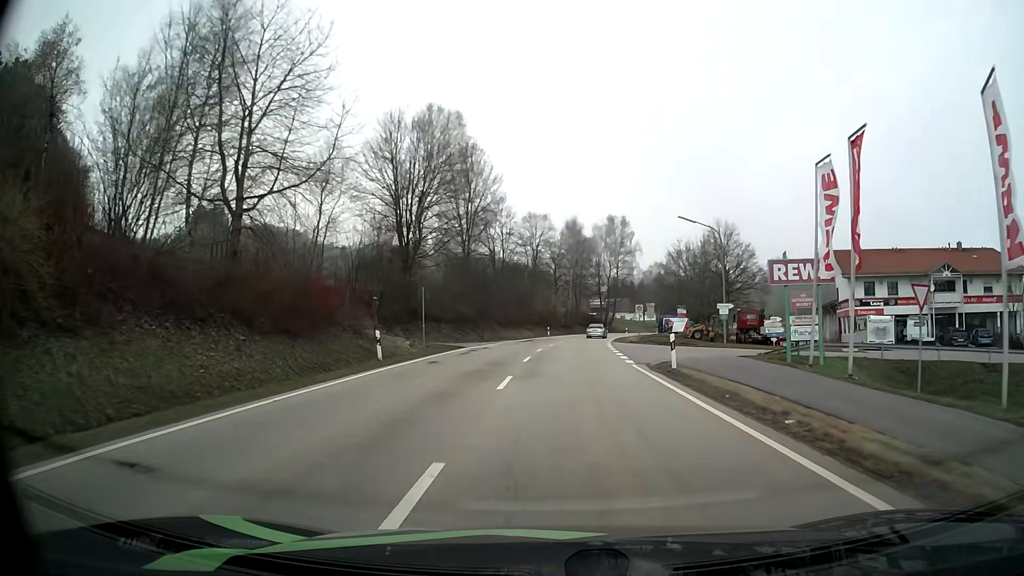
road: secondary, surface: asphalt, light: Day
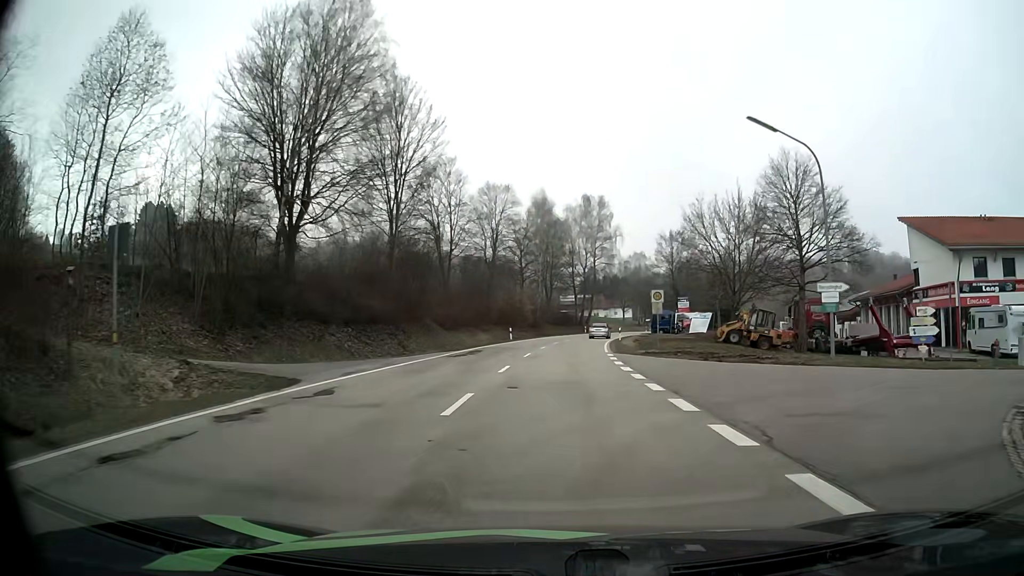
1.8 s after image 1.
(+0.4, +21.4) m; +2°
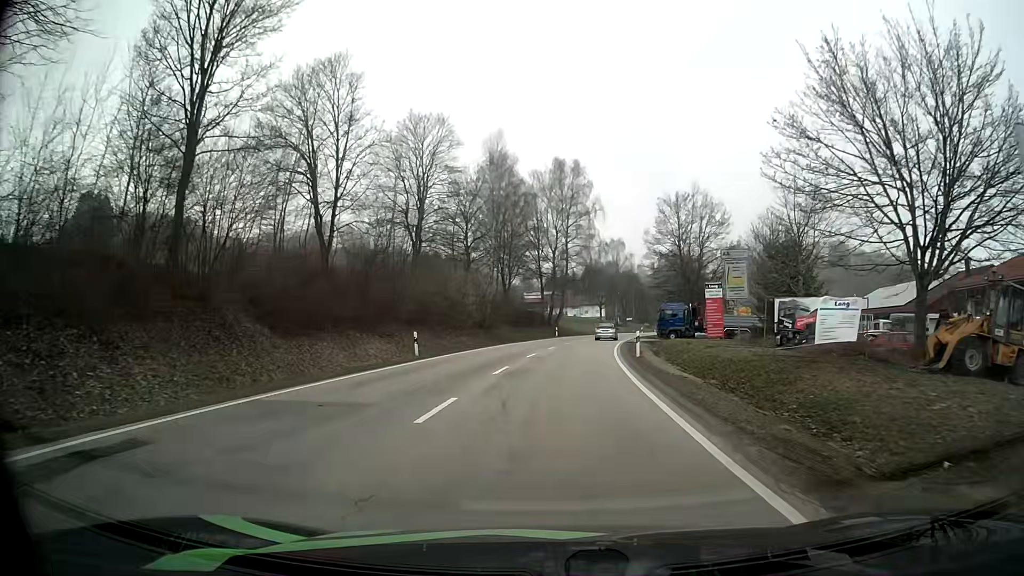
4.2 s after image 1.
(+0.9, +27.7) m; +3°
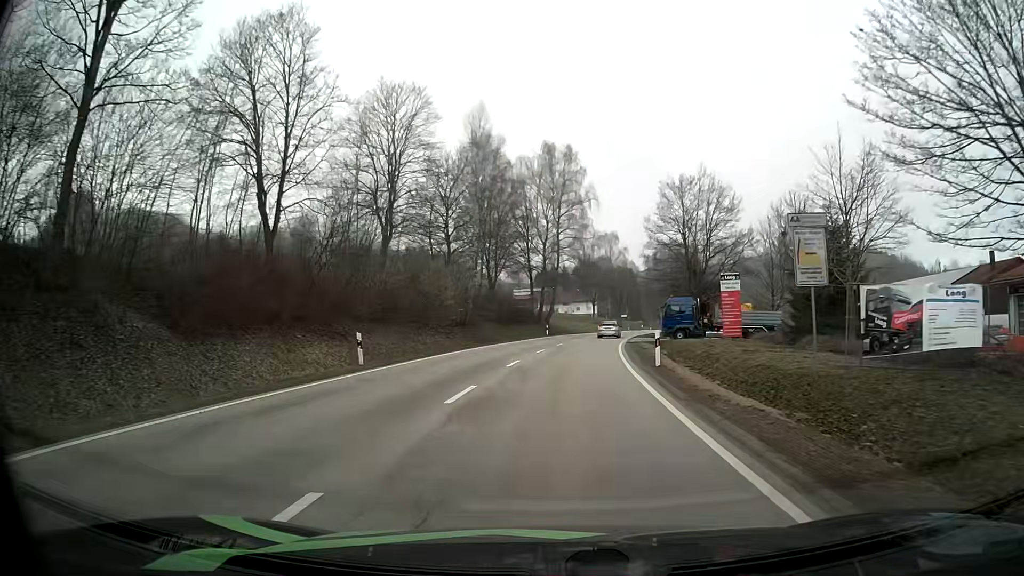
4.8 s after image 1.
(+0.1, +6.9) m; +1°
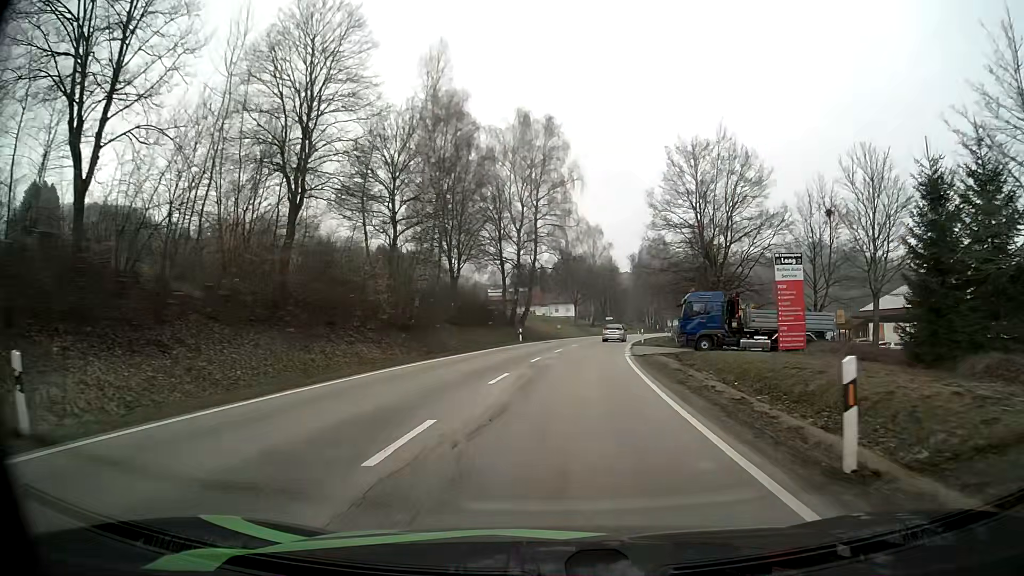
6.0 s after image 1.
(+0.2, +13.8) m; +2°
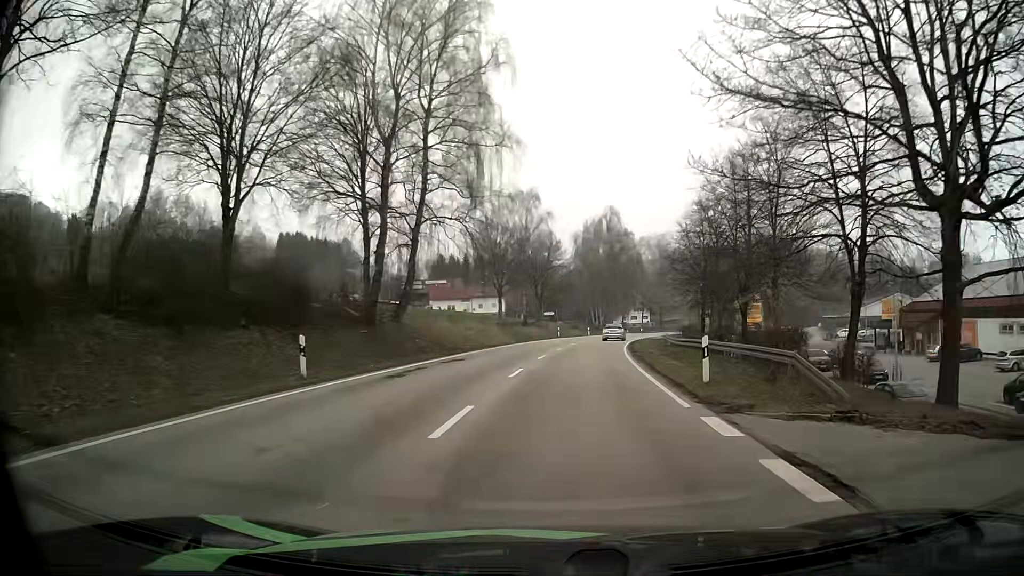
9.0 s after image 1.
(+2.0, +34.2) m; +6°
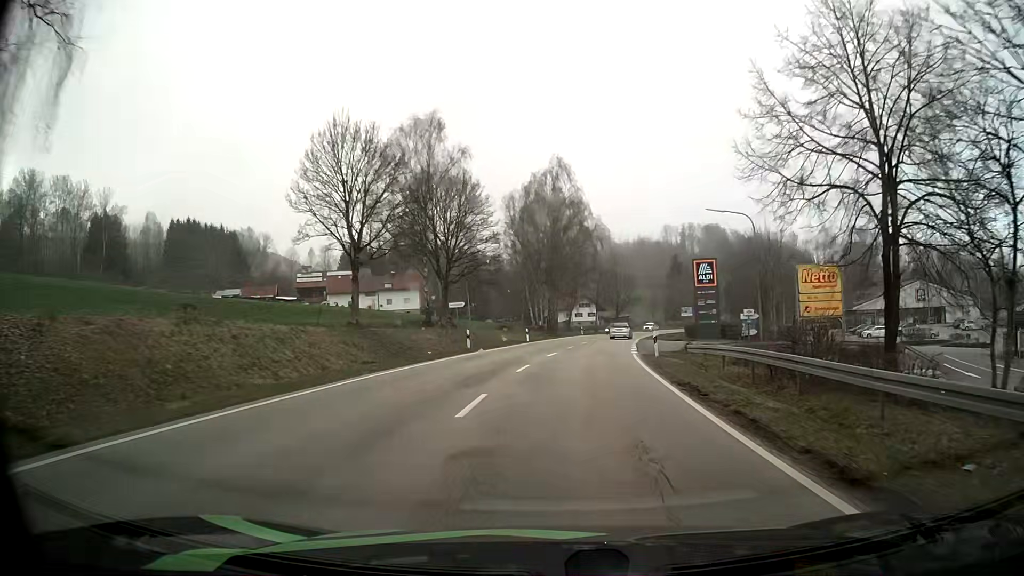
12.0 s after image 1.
(+1.7, +34.3) m; +5°
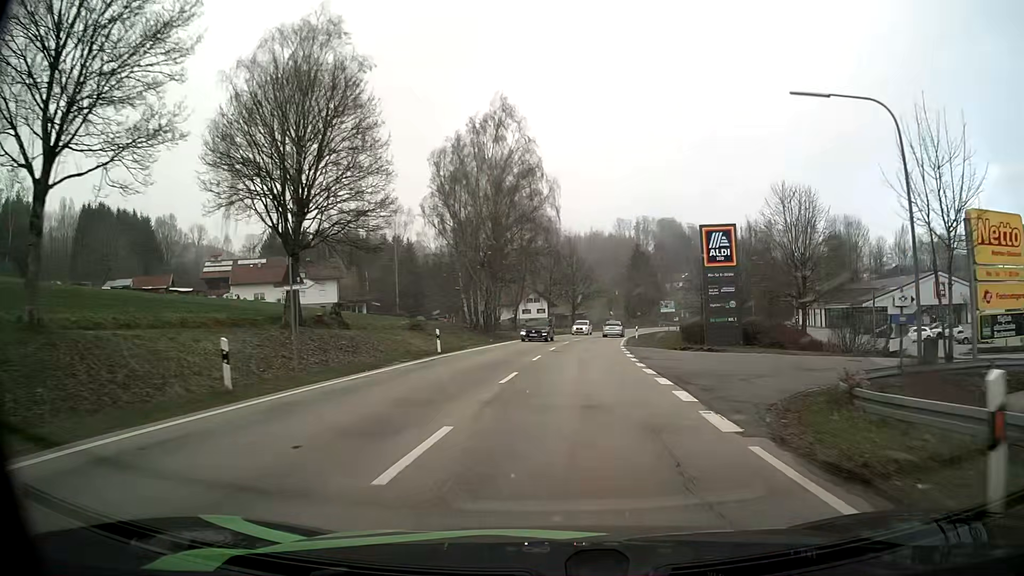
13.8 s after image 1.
(+0.9, +22.0) m; +5°
(0, +10) (+1, +20) (+2, +30) (+3, +40) (+4, +50) (+5, +60) (+7, +70) (+9, +79) (+11, +89) (+14, +99) m
